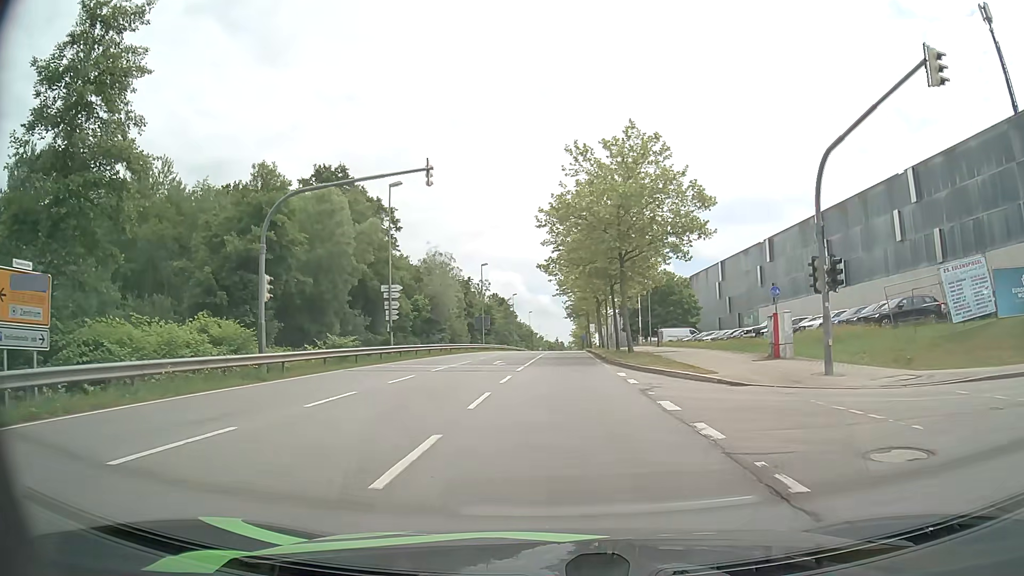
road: secondary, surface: asphalt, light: Day
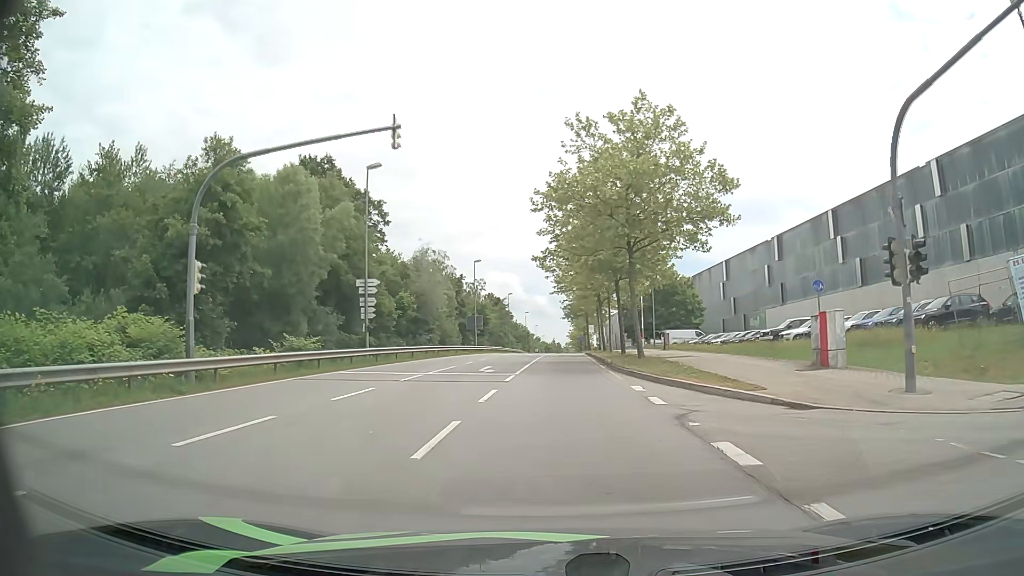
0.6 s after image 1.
(0.0, +4.6) m; 0°
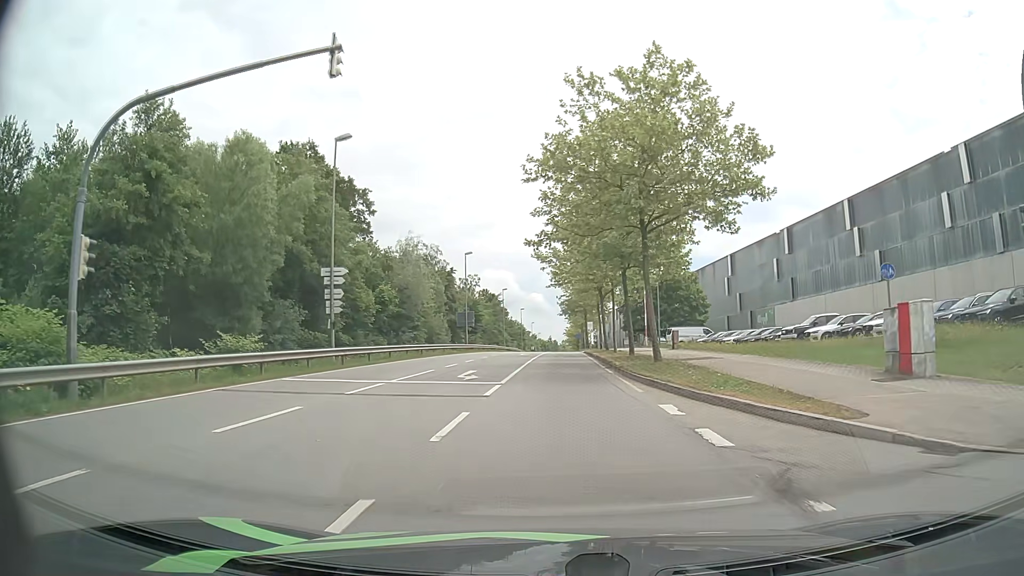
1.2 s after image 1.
(0.0, +5.1) m; +1°
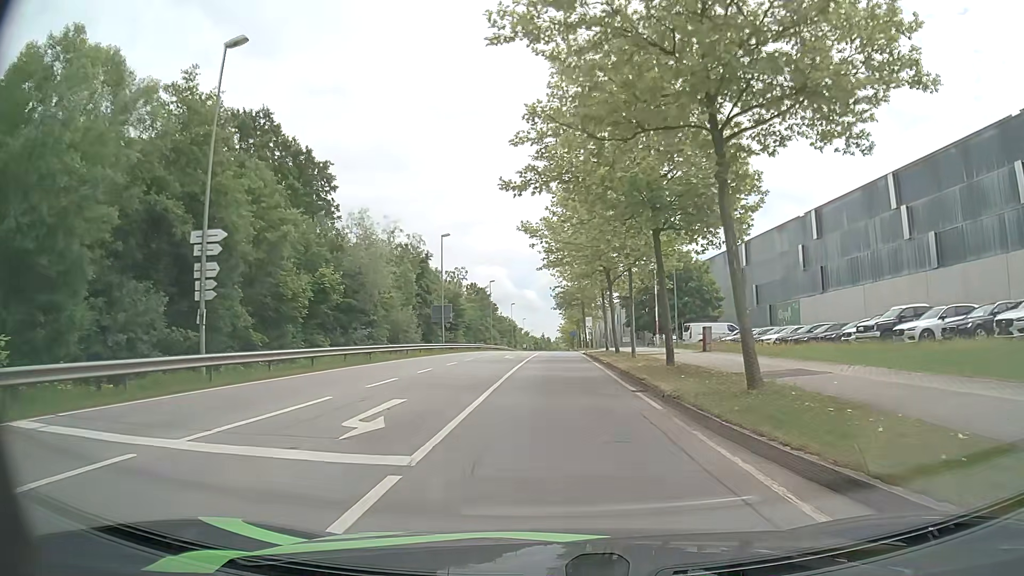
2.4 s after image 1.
(0.0, +11.2) m; +1°
